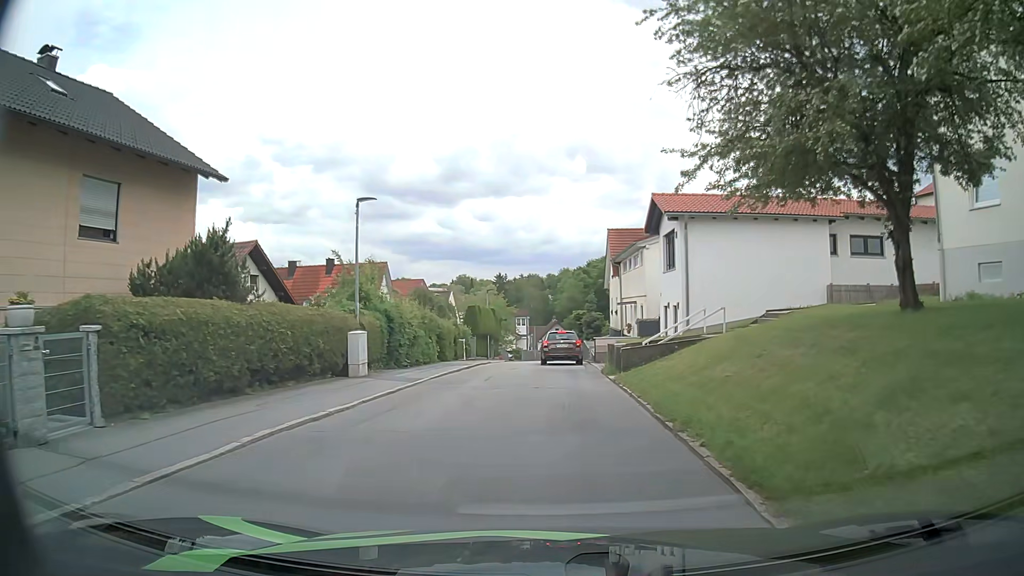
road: residential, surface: asphalt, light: Day
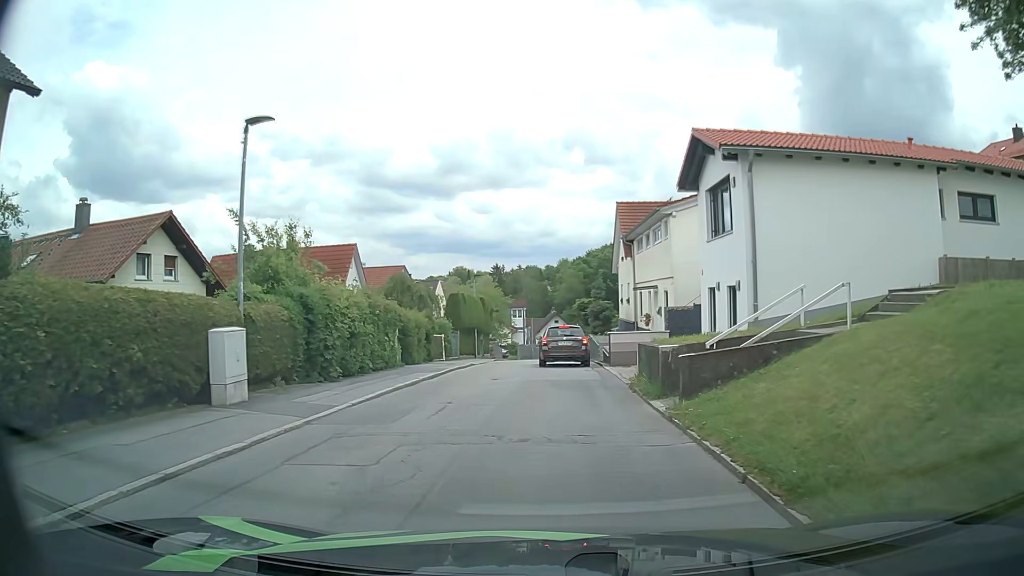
(+0.1, +7.8) m; +1°
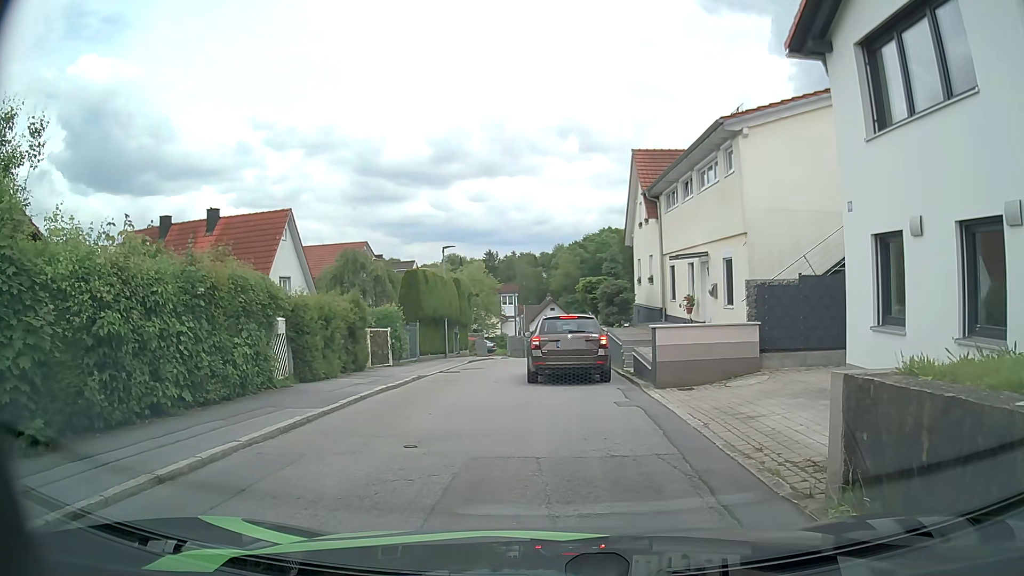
(0.0, +9.9) m; +1°
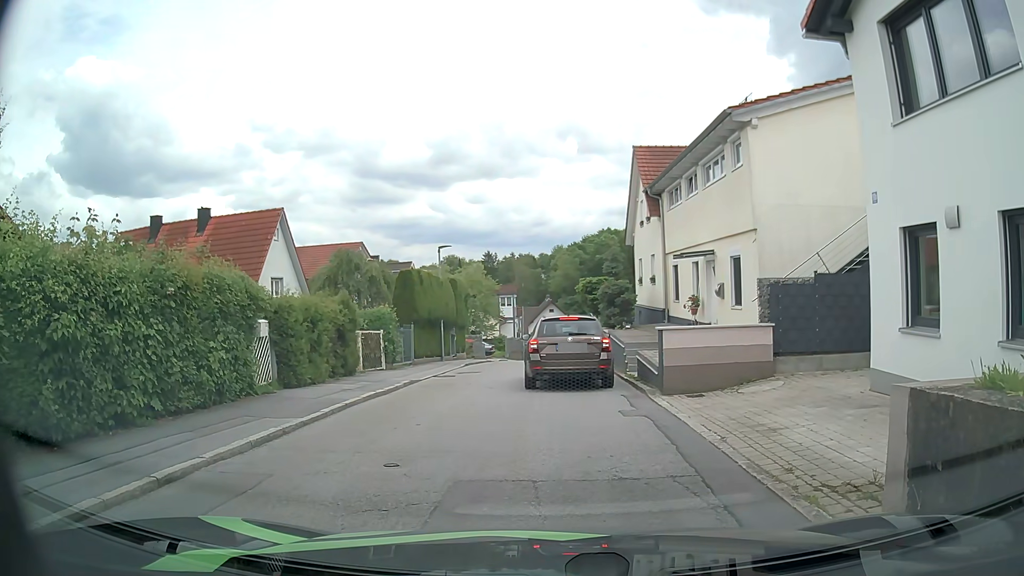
(0.0, +0.7) m; -2°
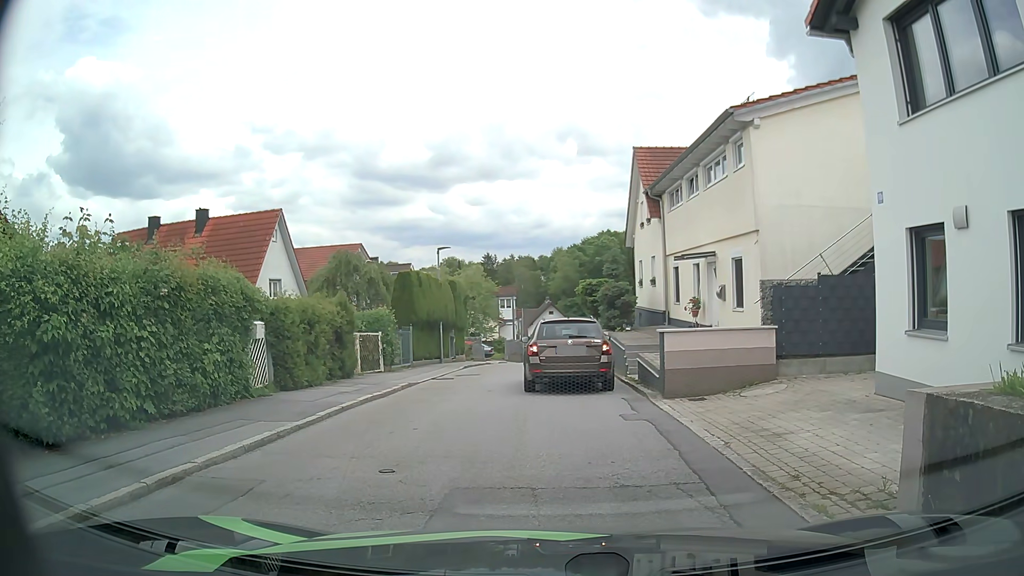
(0.0, +0.2) m; 0°
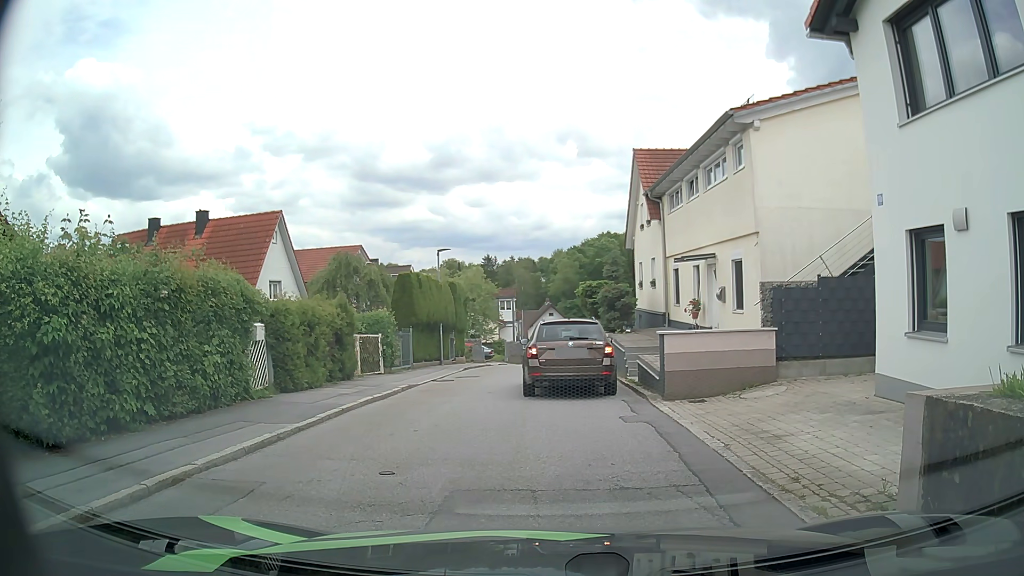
(0.0, +0.1) m; 0°
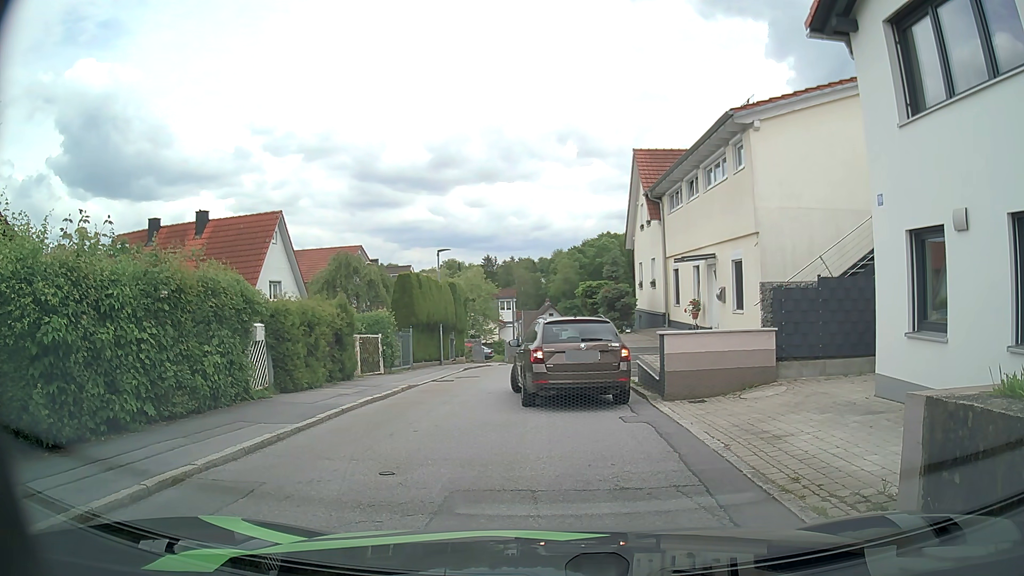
(0.0, 0.0) m; 0°
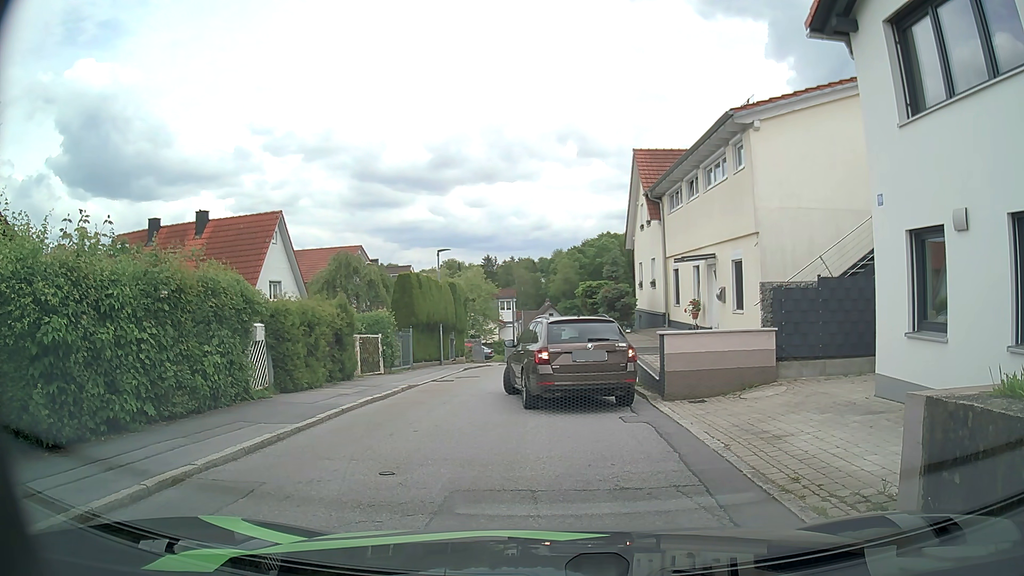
(0.0, 0.0) m; 0°
